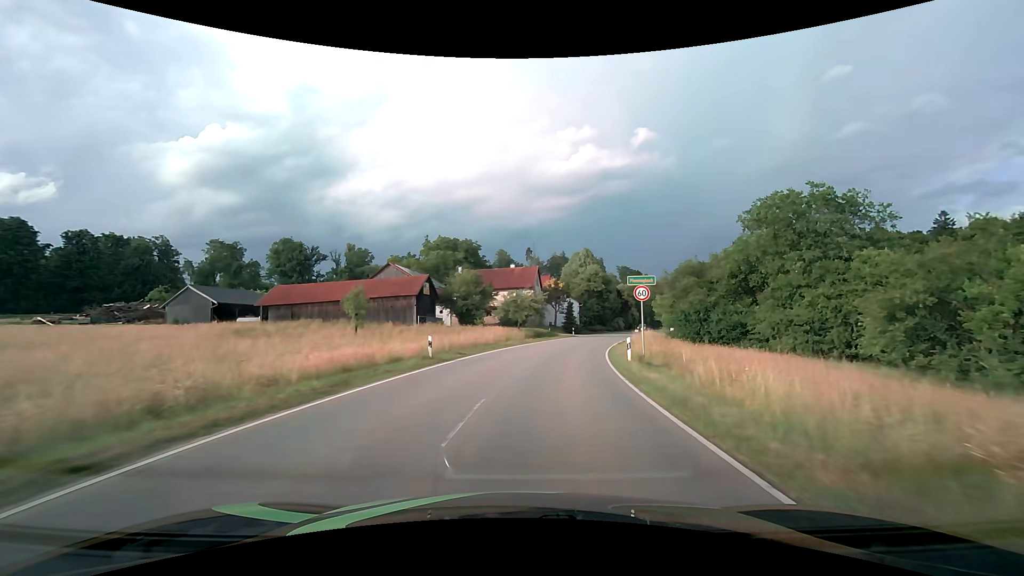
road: tertiary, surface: asphalt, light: Day
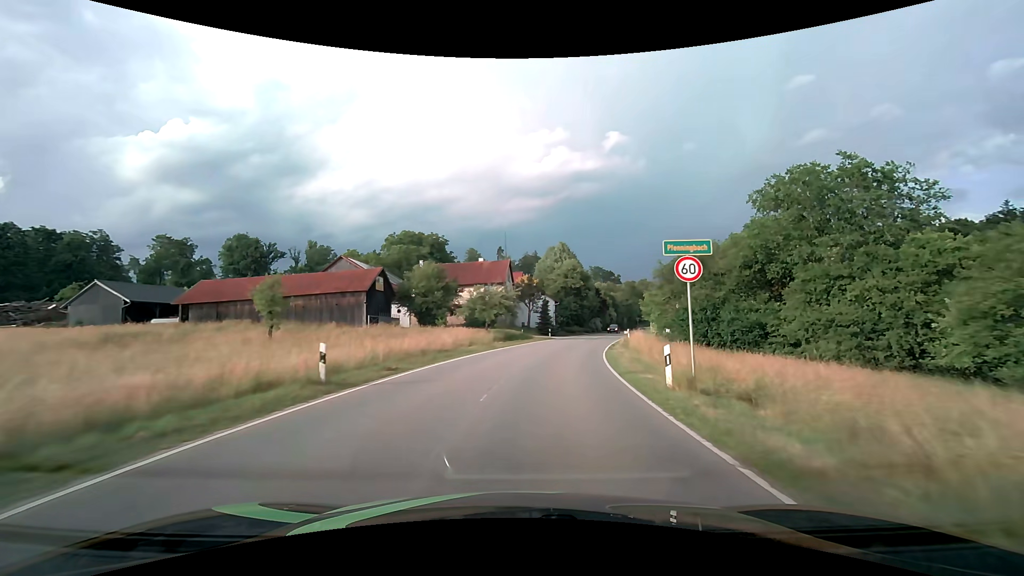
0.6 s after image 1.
(+0.2, +8.4) m; +3°
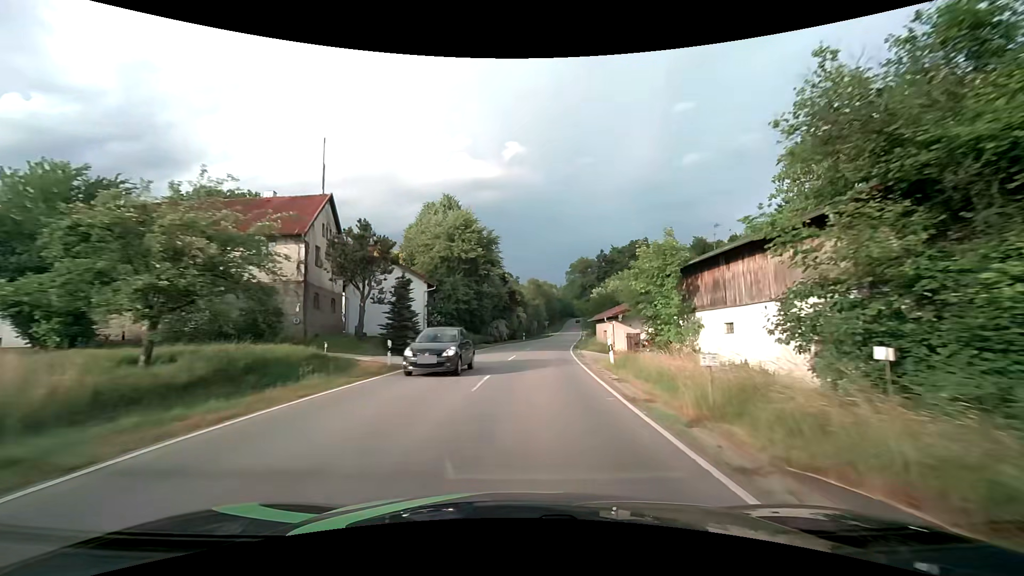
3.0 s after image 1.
(+3.9, +34.1) m; +12°
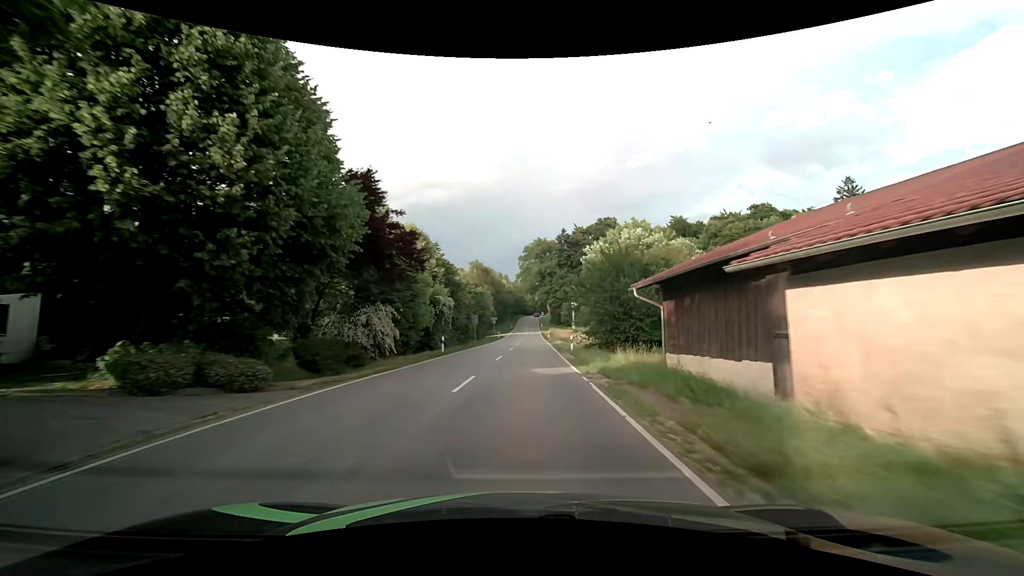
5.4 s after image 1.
(+2.2, +36.5) m; +6°
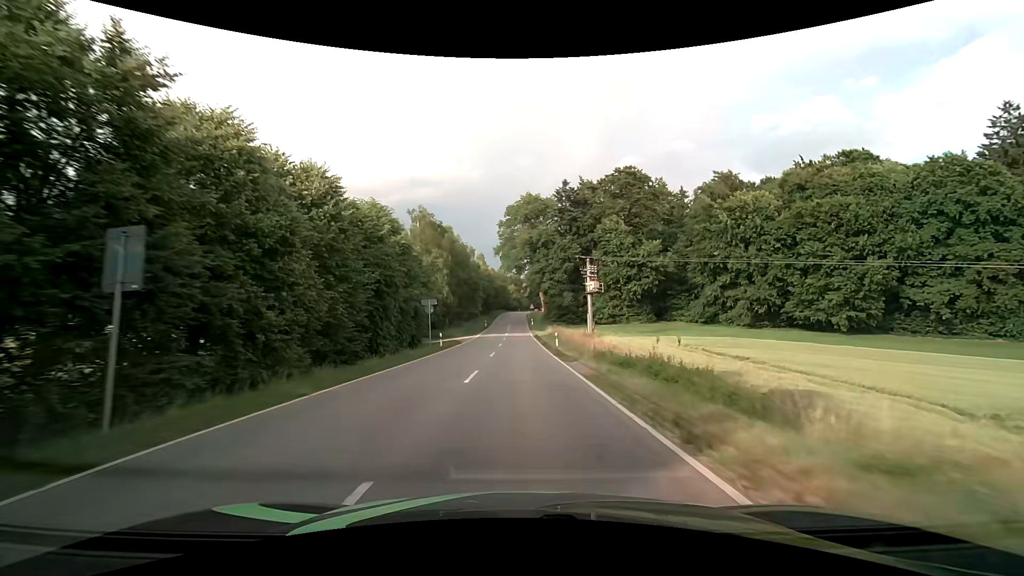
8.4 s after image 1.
(+1.0, +46.1) m; +2°
(0, +10) (0, +20) (0, +30) (0, +40) (0, +50) (0, +60) (0, +70) (0, +80) (0, +90) (0, +100) m
